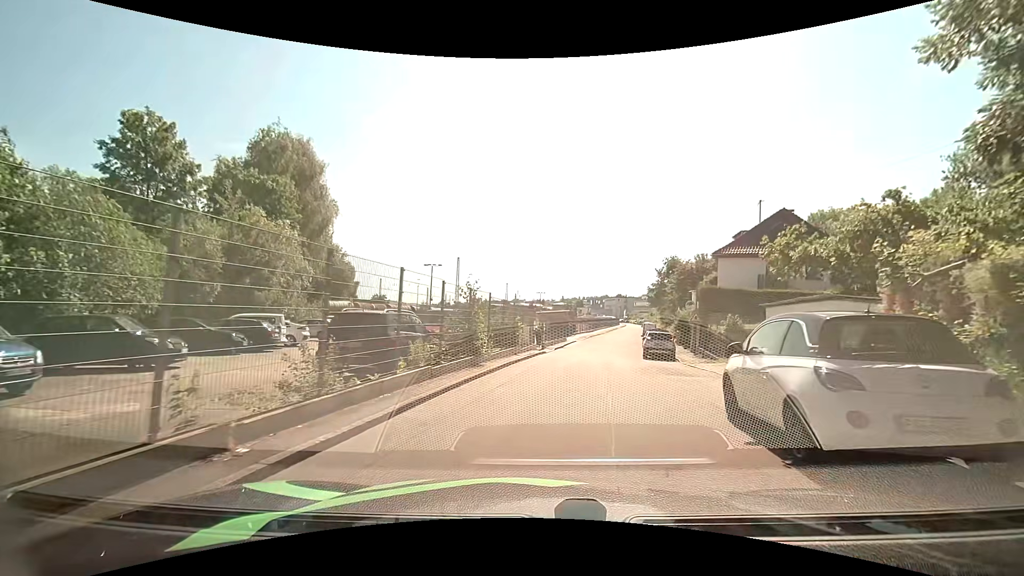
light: Day
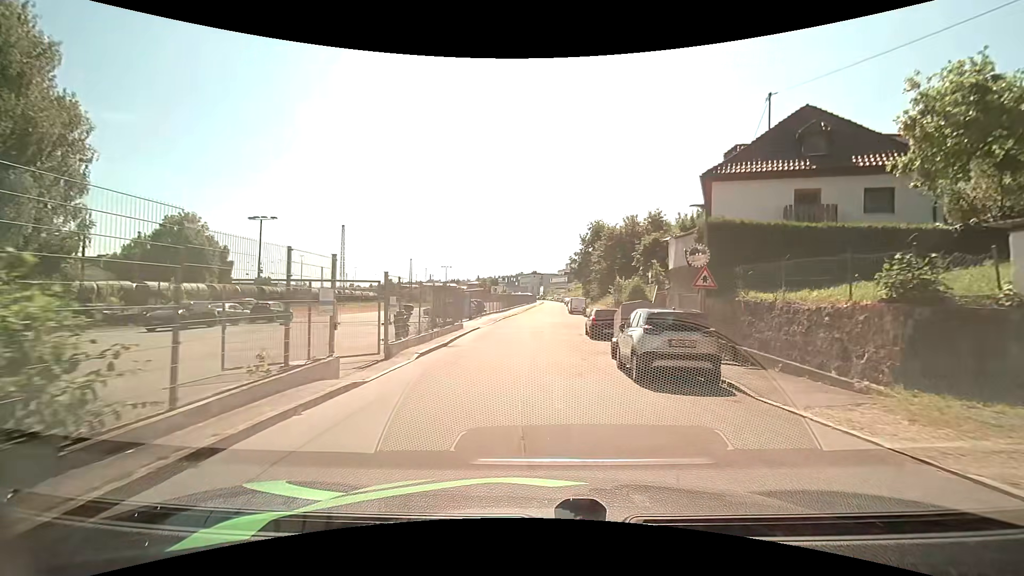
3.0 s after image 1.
(+2.4, +18.6) m; +12°
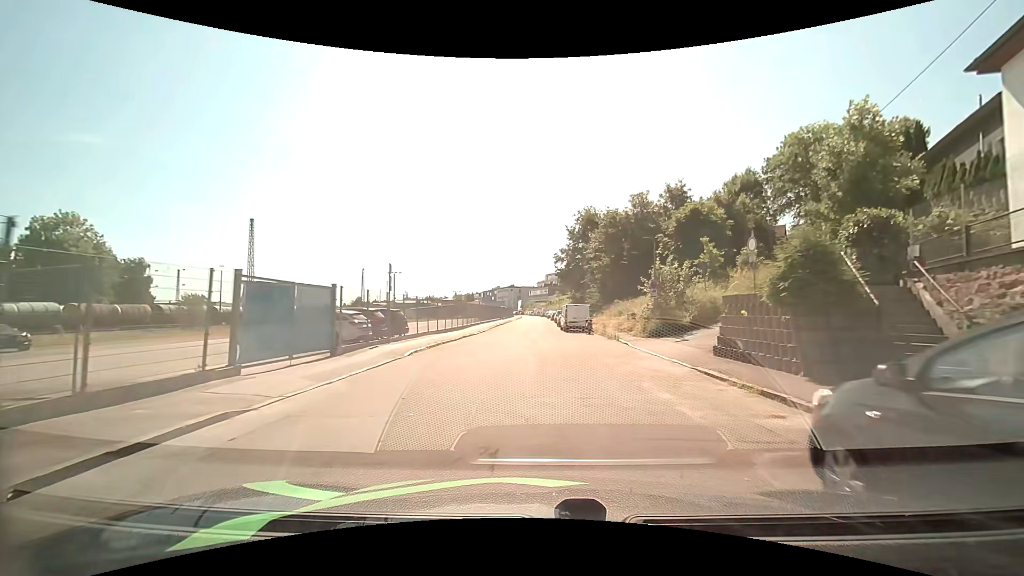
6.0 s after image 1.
(0.0, +23.8) m; +1°
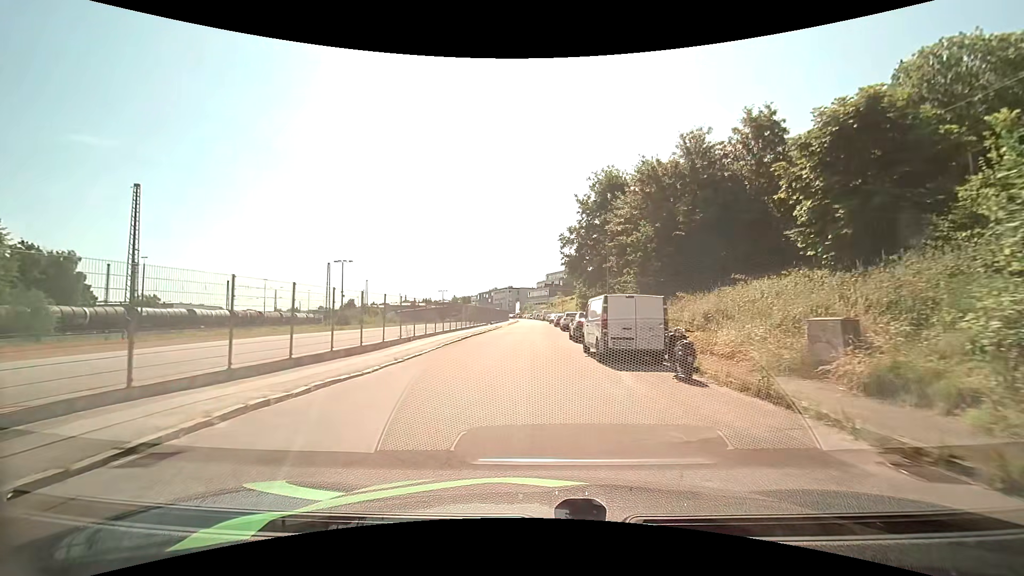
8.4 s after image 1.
(+0.2, +21.0) m; 0°
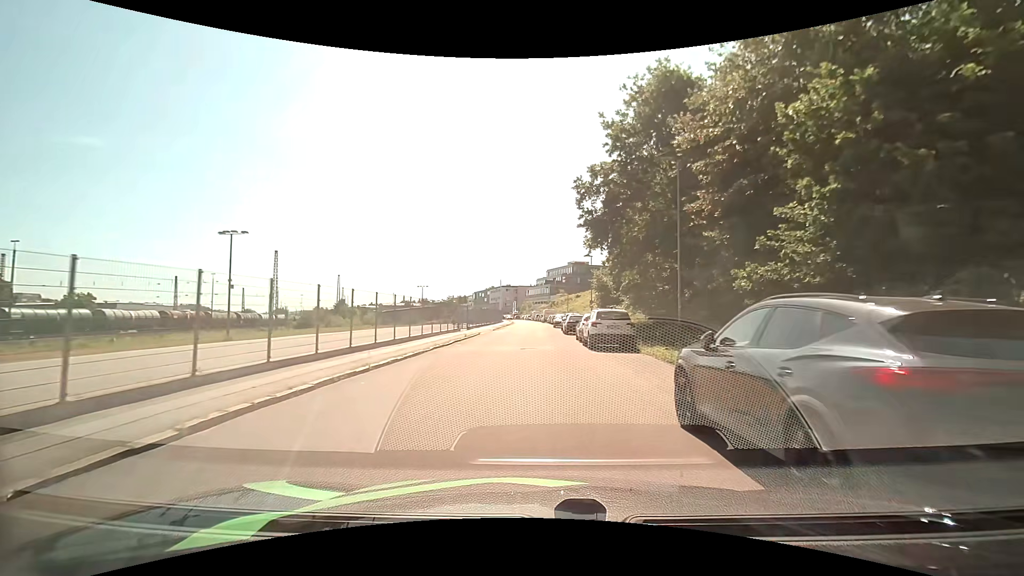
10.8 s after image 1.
(0.0, +21.5) m; 0°
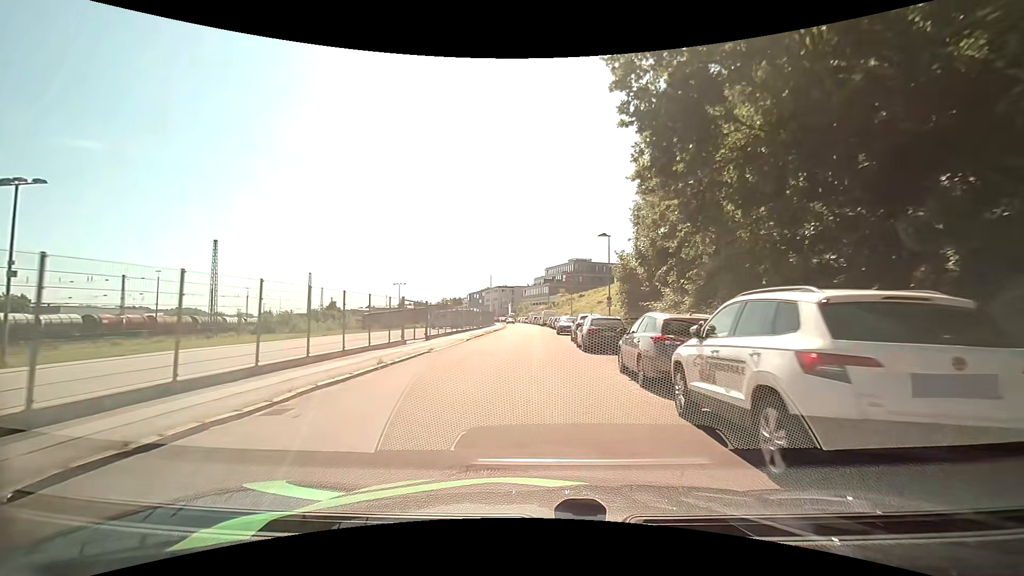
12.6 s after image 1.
(0.0, +15.6) m; 0°
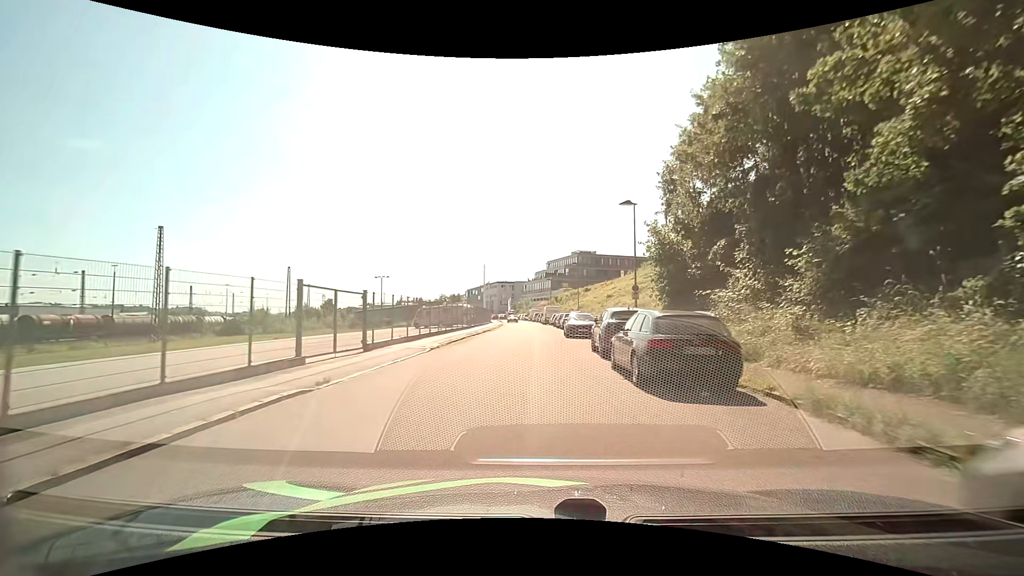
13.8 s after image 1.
(0.0, +10.5) m; 0°
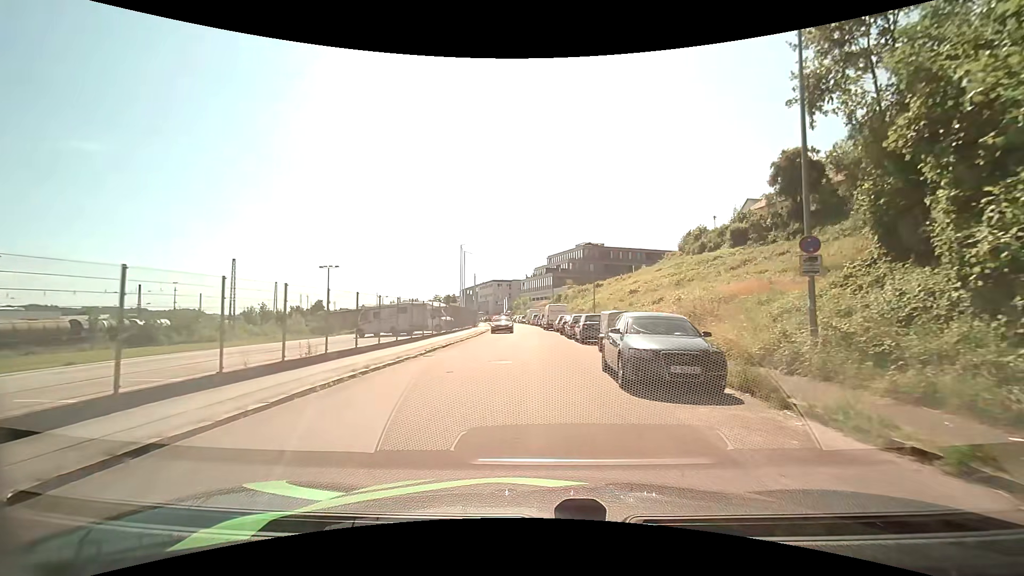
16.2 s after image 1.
(-0.1, +19.1) m; 0°
(0, +10) (0, +20) (0, +30) (0, +40) (-1, +50) (-2, +60) (-3, +70) (-4, +80) (-5, +90) (-6, +100) m
